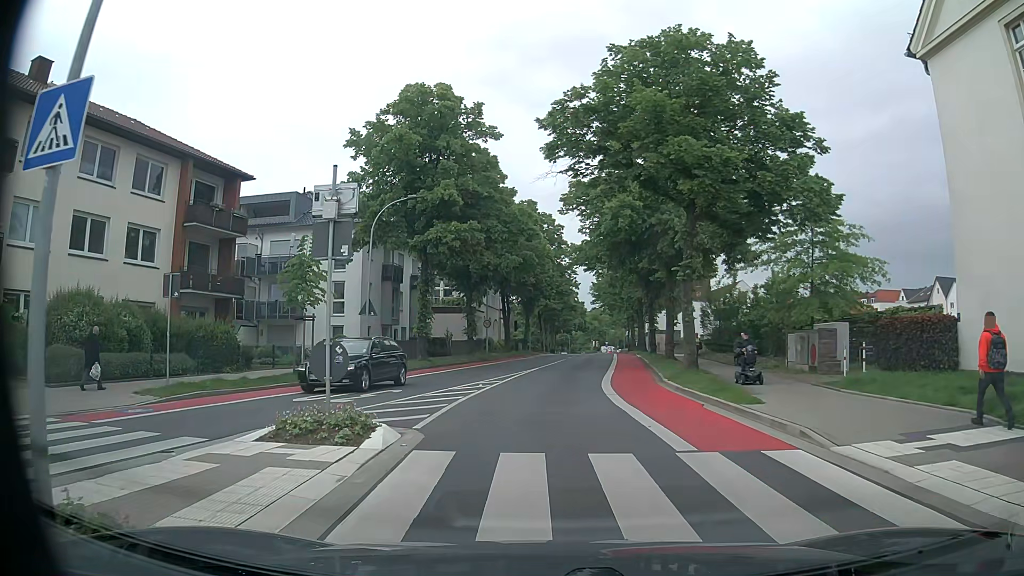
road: unclassified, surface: asphalt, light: Day
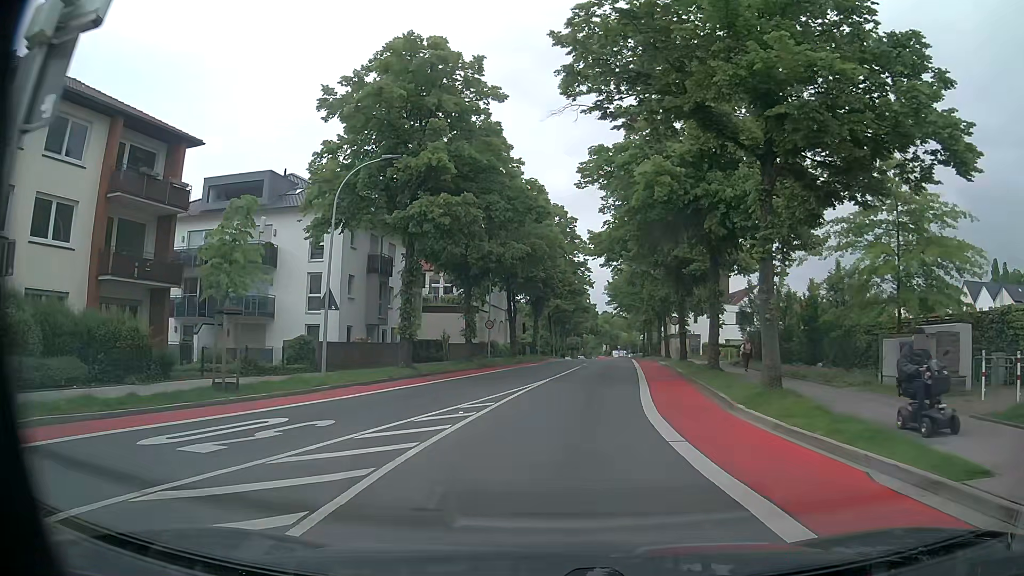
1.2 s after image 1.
(-0.1, +7.0) m; 0°
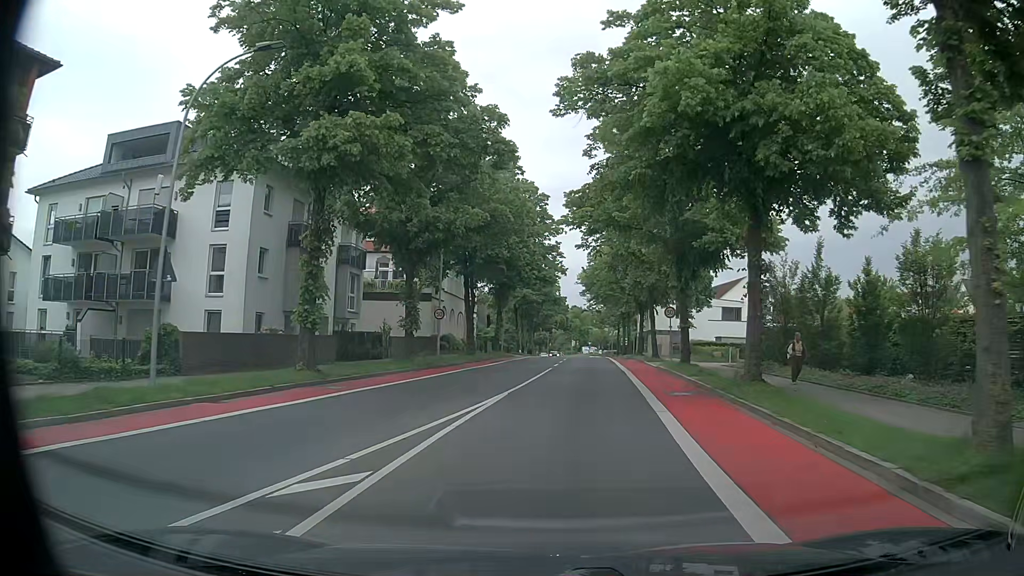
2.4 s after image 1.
(+0.1, +8.9) m; +2°
(0, +10) (+1, +20) (+2, +30) (+2, +40) (+3, +50) (+4, +60) (+4, +70) (+5, +80) (+5, +90) (+5, +100) m
